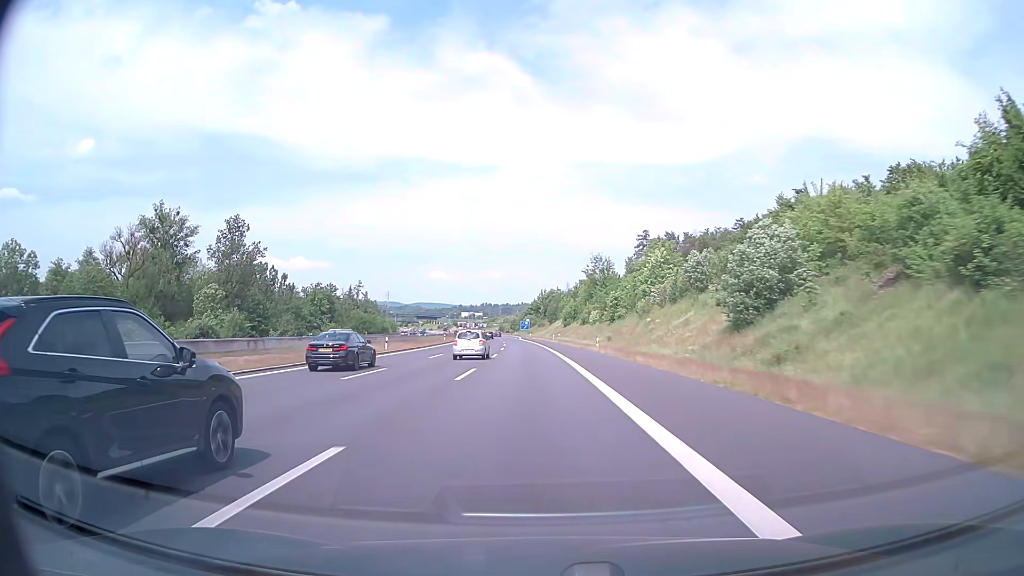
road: motorway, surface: asphalt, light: Day
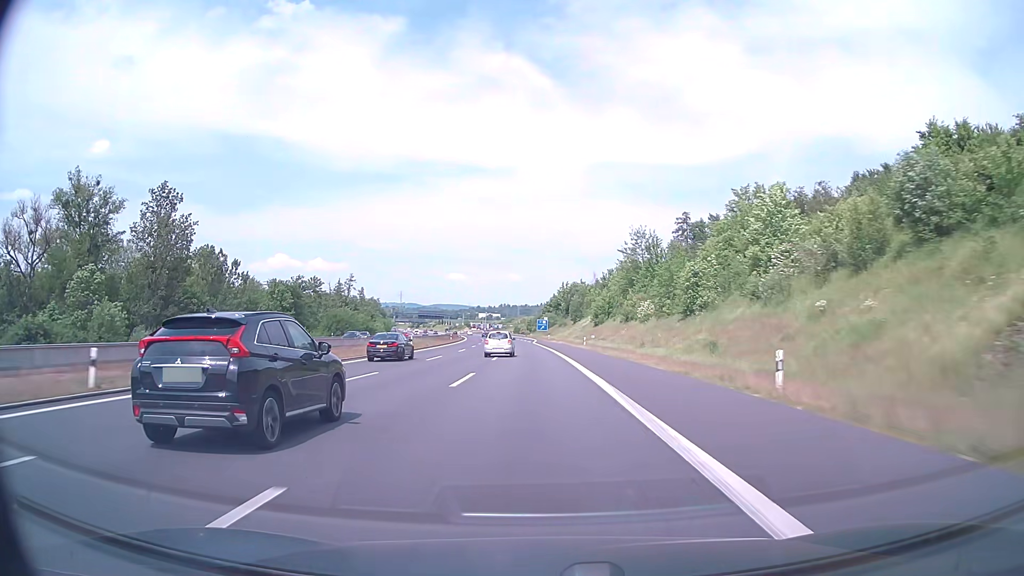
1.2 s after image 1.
(-0.5, +37.9) m; -2°
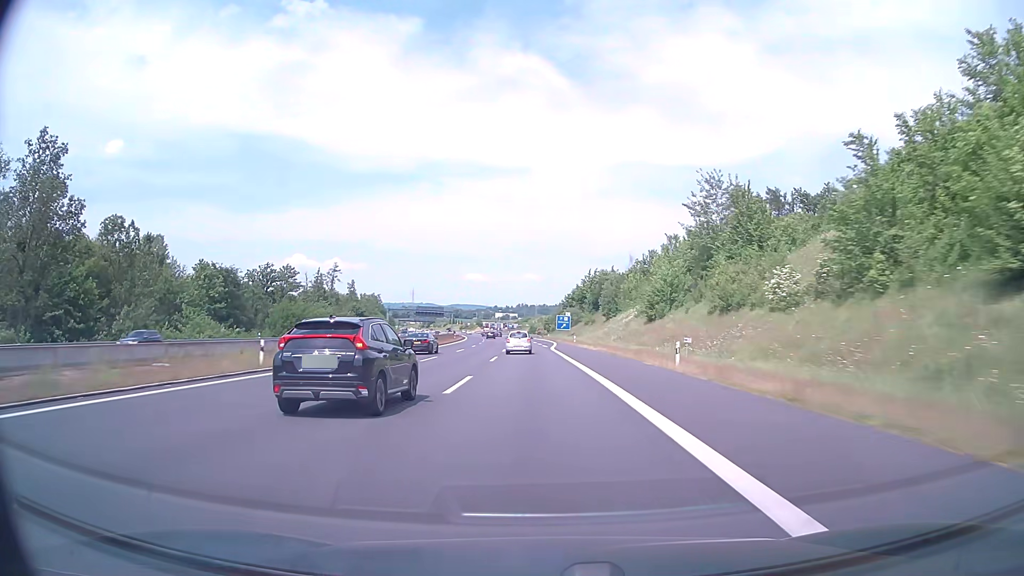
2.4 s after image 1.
(-0.6, +38.1) m; -2°
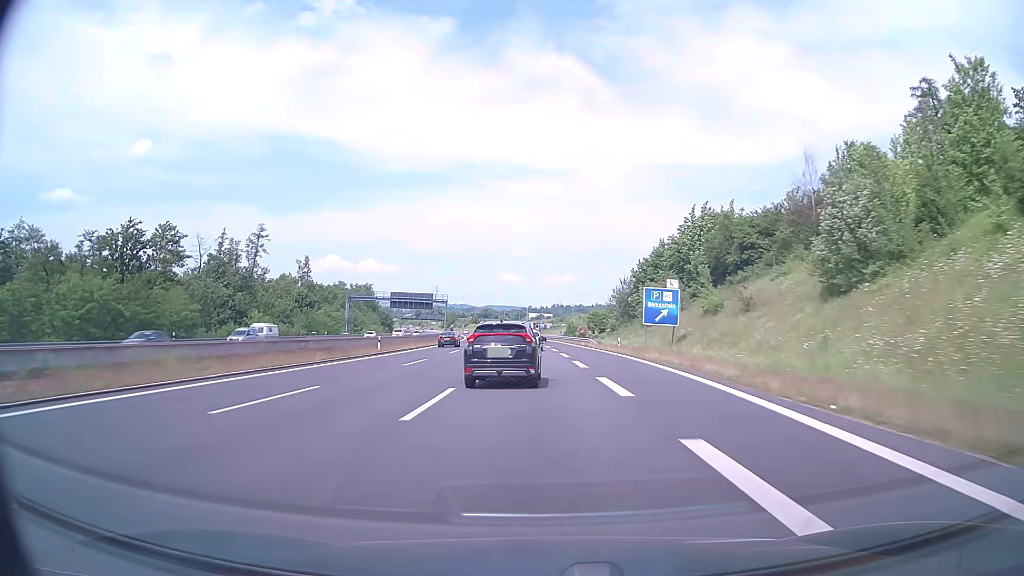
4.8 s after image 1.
(-1.9, +76.3) m; -3°
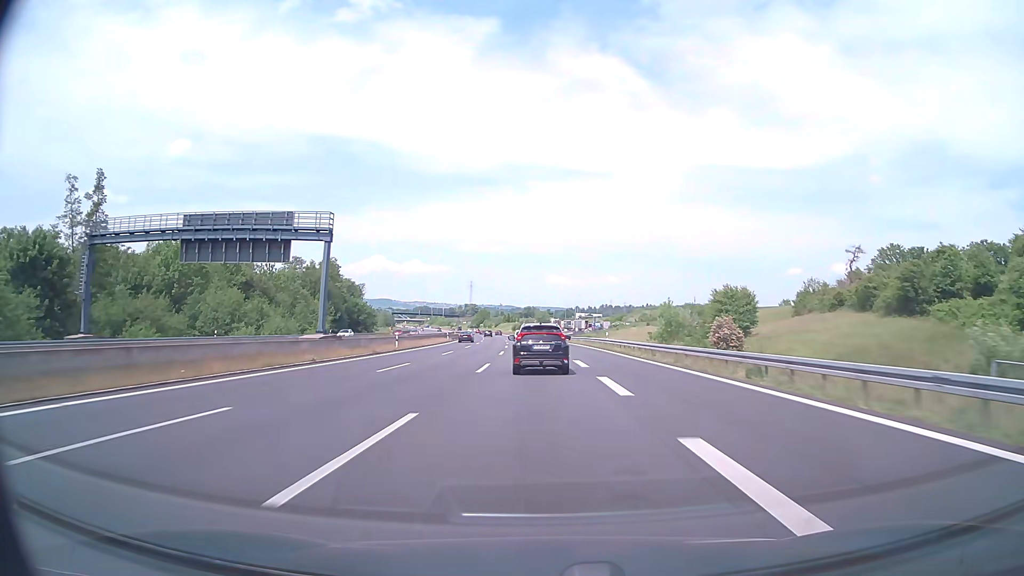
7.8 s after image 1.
(-3.2, +94.6) m; -4°
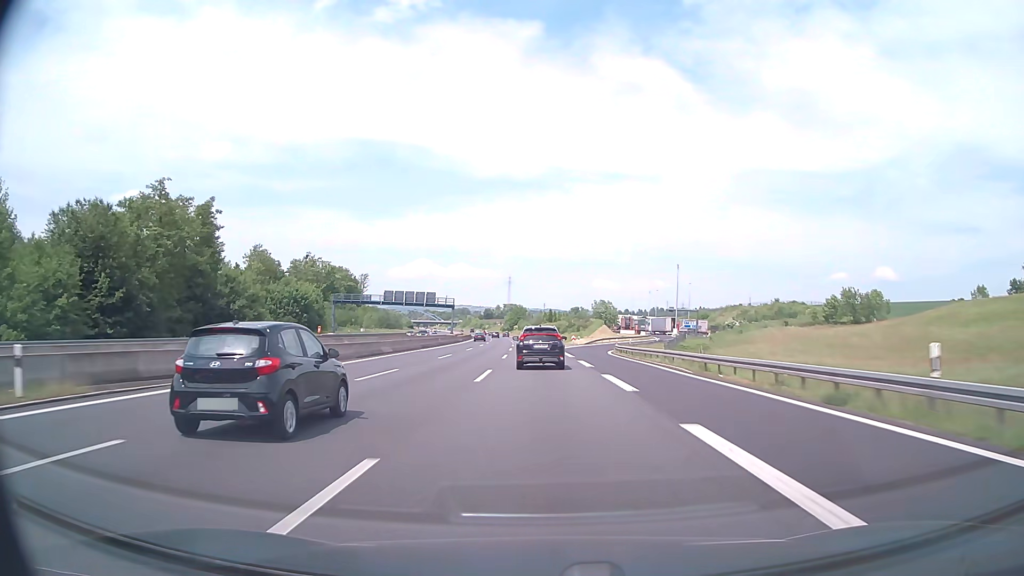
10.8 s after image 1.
(-3.2, +93.3) m; -4°
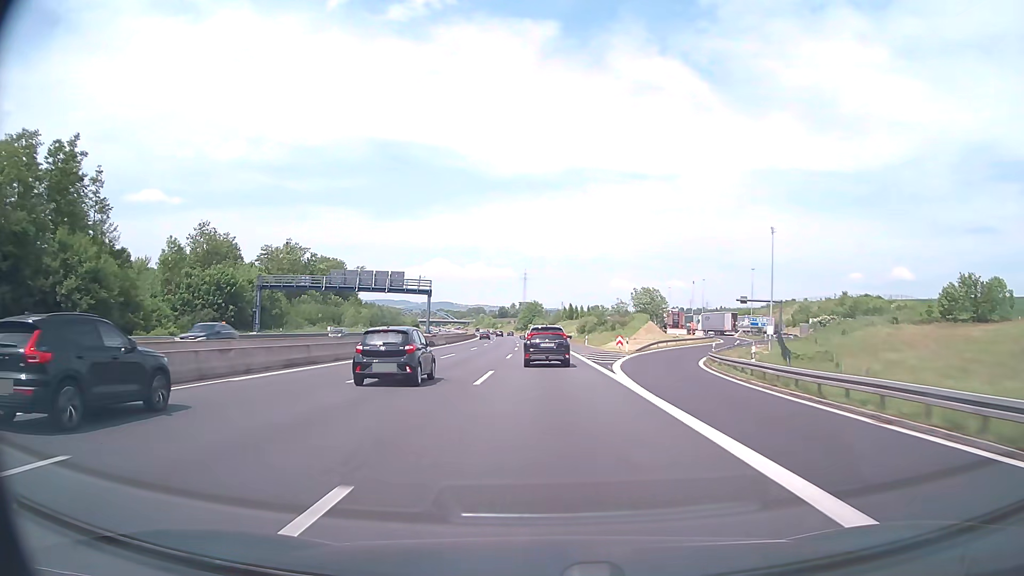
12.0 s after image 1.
(-0.5, +37.0) m; -1°
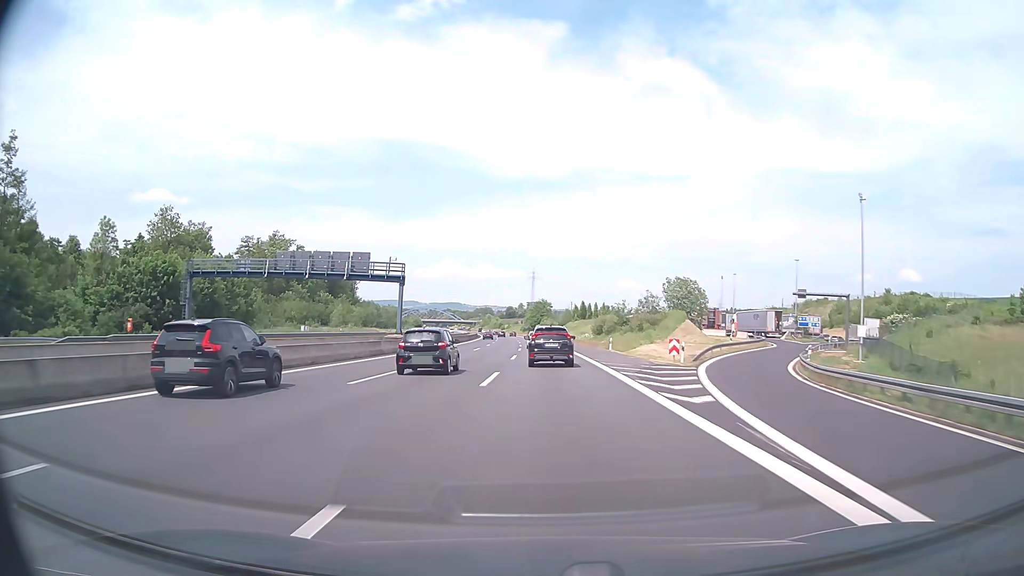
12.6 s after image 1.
(-0.1, +18.4) m; -1°
(0, +10) (0, +20) (0, +30) (0, +40) (-1, +50) (-1, +60) (-1, +70) (-2, +80) (-2, +90) (-2, +100) m
